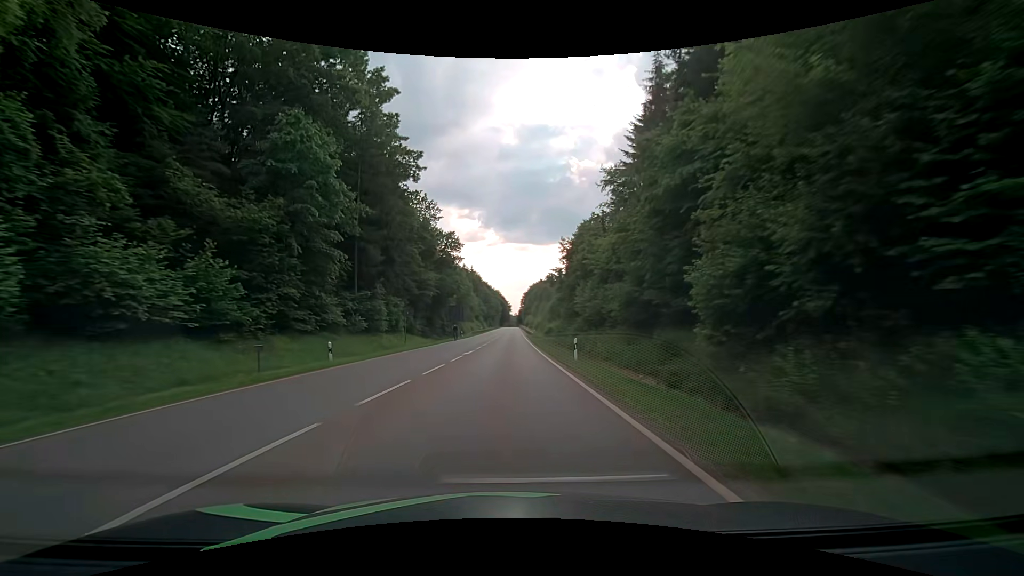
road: secondary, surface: asphalt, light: Day
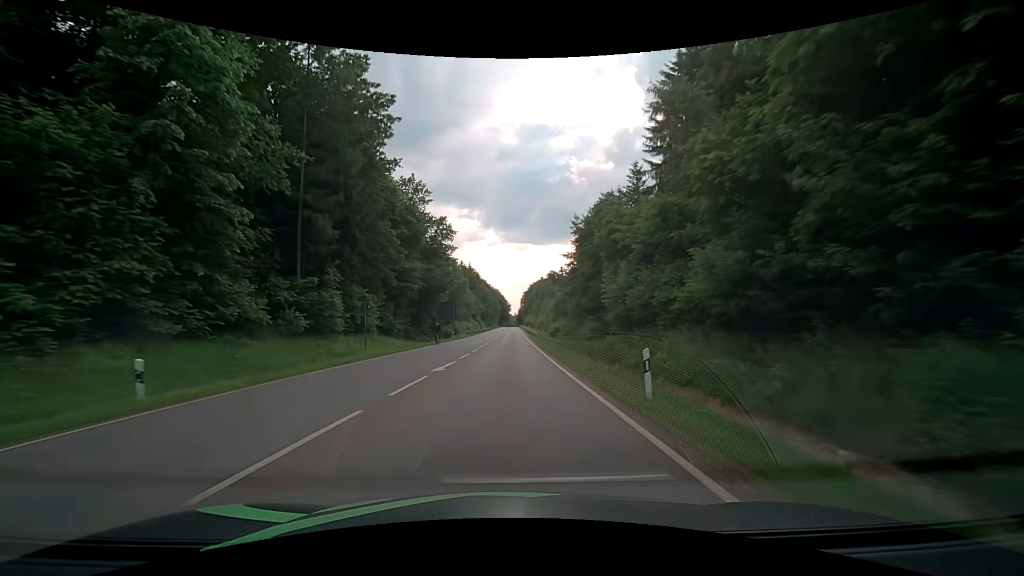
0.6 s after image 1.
(-0.1, +10.8) m; -1°
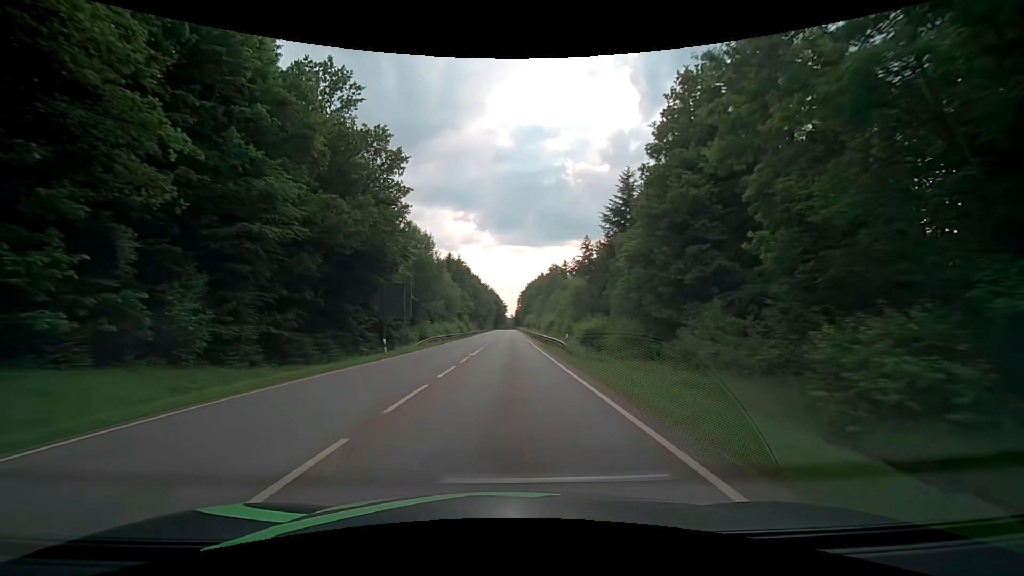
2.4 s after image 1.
(+0.1, +32.2) m; 0°
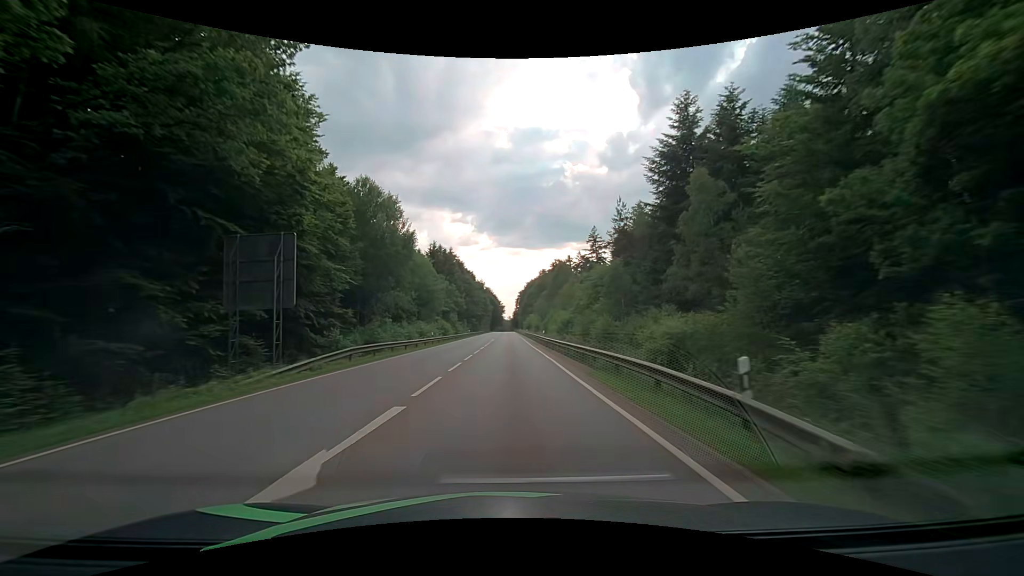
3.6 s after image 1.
(+0.3, +21.9) m; +1°
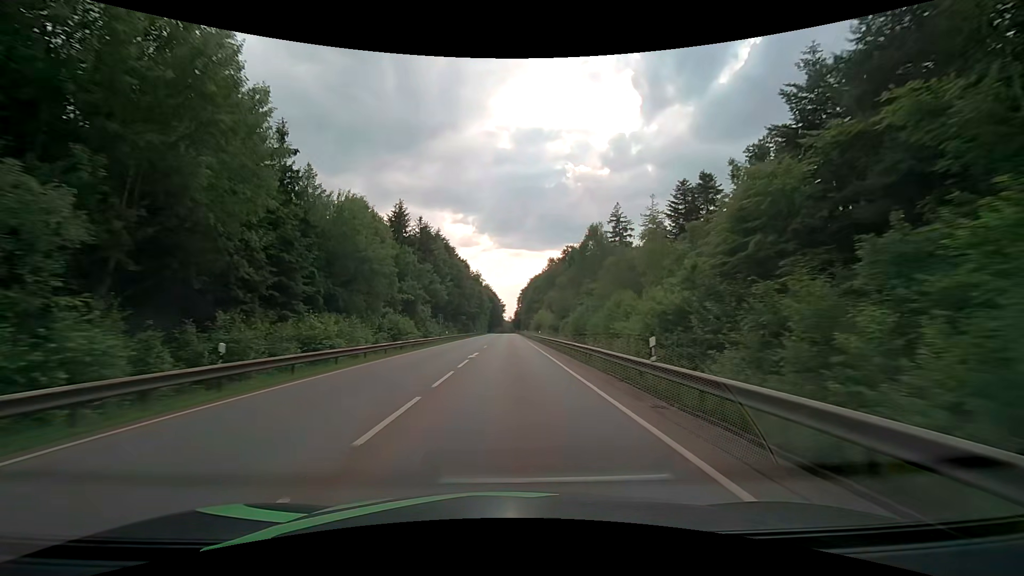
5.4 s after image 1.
(0.0, +34.5) m; 0°
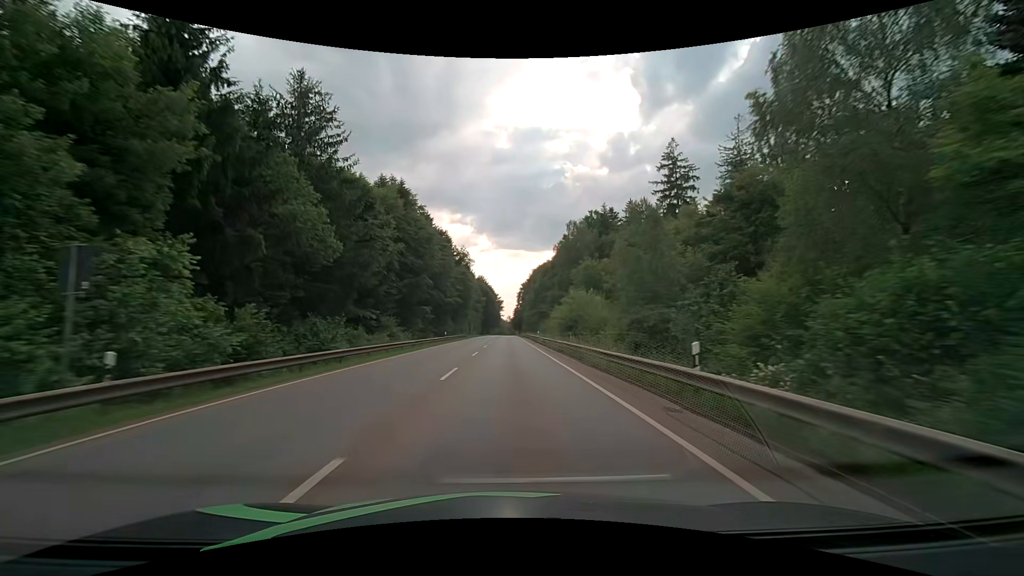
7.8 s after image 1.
(+0.1, +47.7) m; 0°
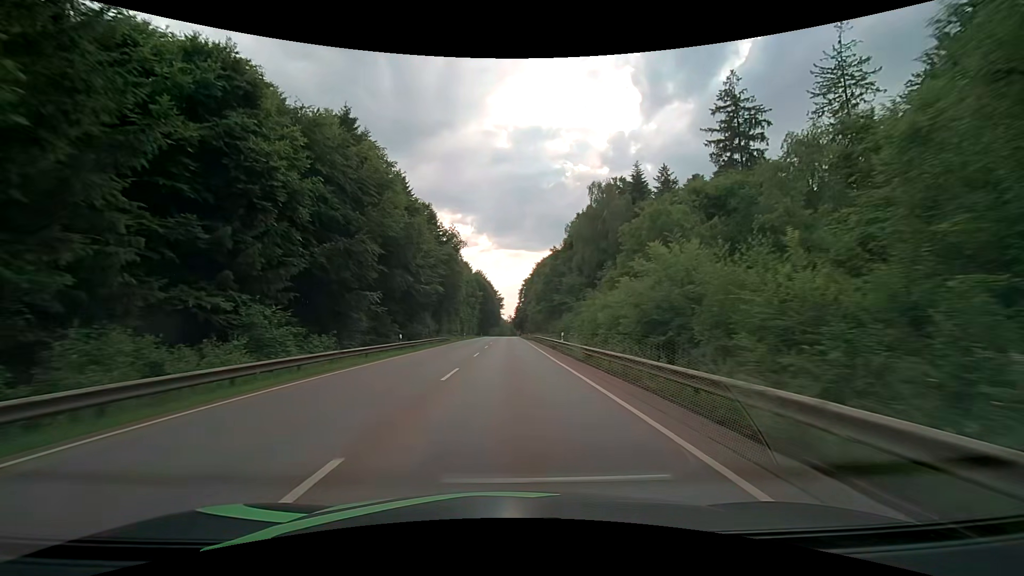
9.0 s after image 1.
(0.0, +24.3) m; 0°
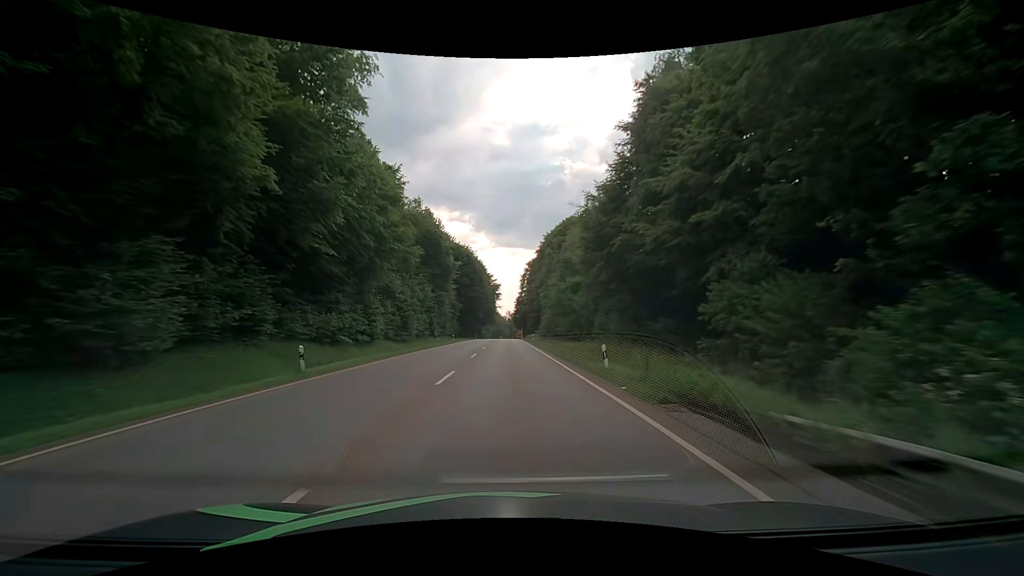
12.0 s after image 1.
(+0.1, +61.5) m; 0°
(0, +10) (0, +20) (0, +30) (0, +40) (0, +50) (0, +60) (0, +70) (0, +80) (0, +90) (0, +100) m
